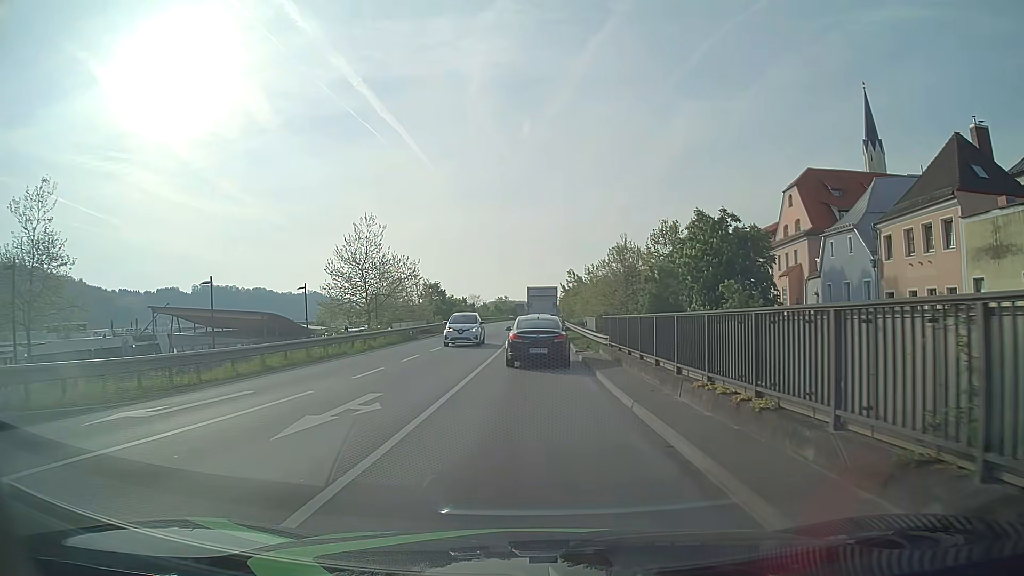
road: primary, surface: asphalt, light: Day
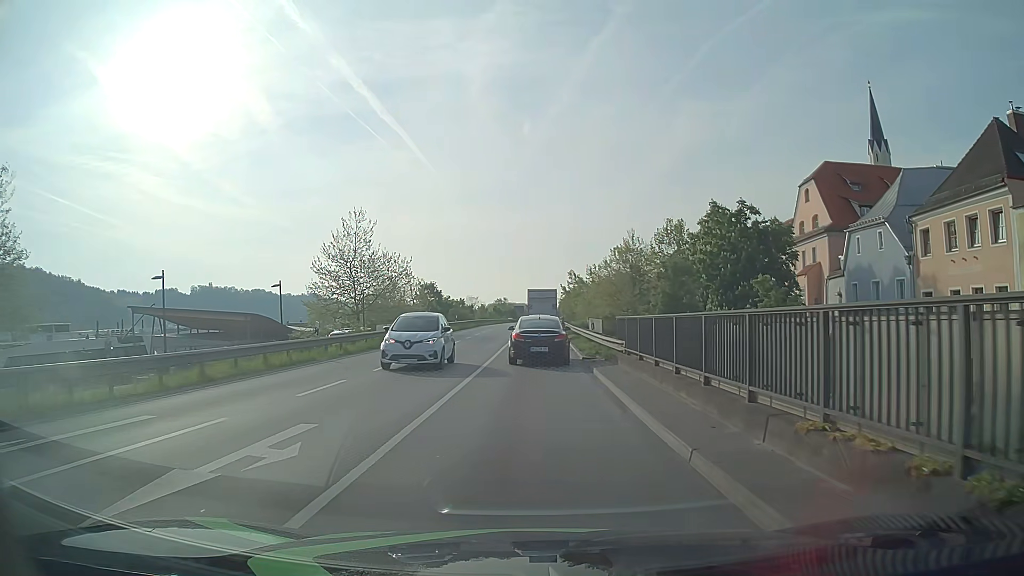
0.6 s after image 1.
(0.0, +4.0) m; 0°
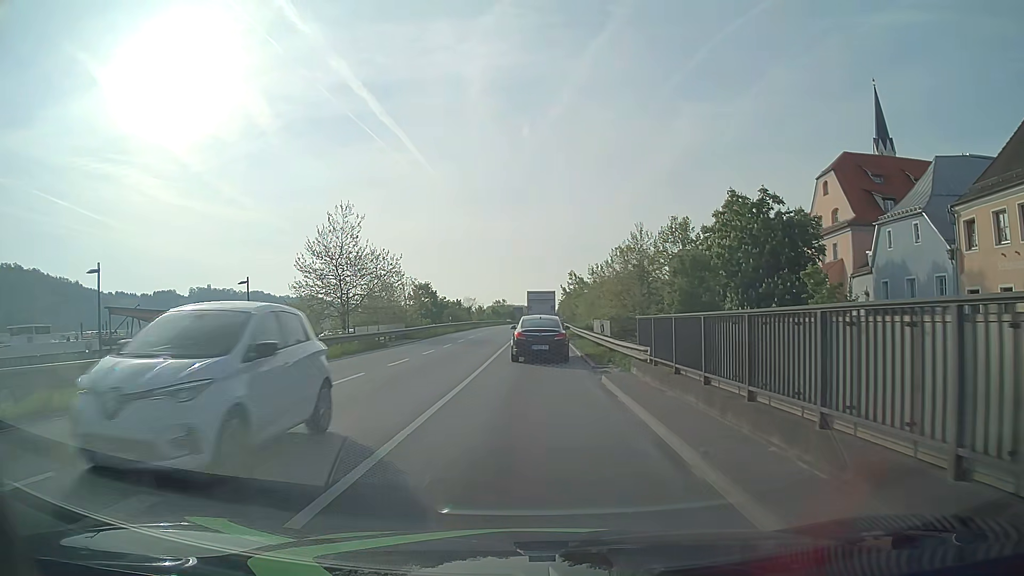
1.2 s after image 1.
(0.0, +4.1) m; 0°
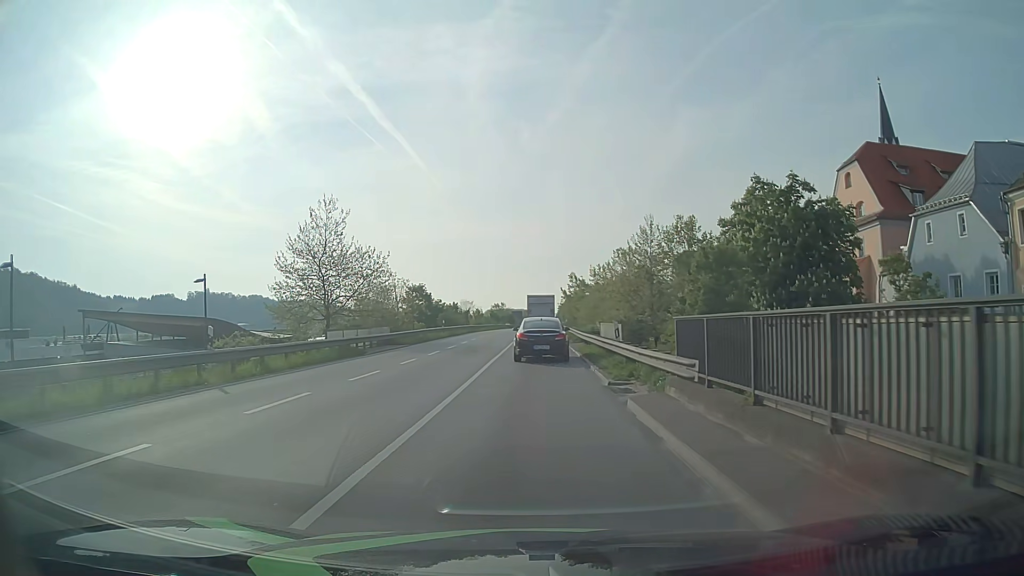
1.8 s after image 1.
(0.0, +4.4) m; 0°
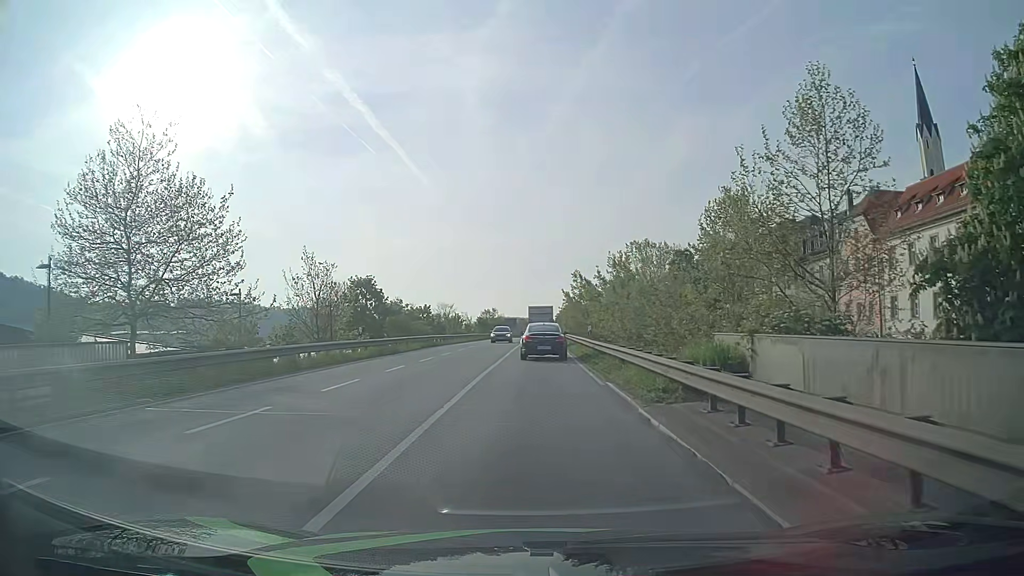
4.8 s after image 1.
(-0.1, +26.1) m; 0°
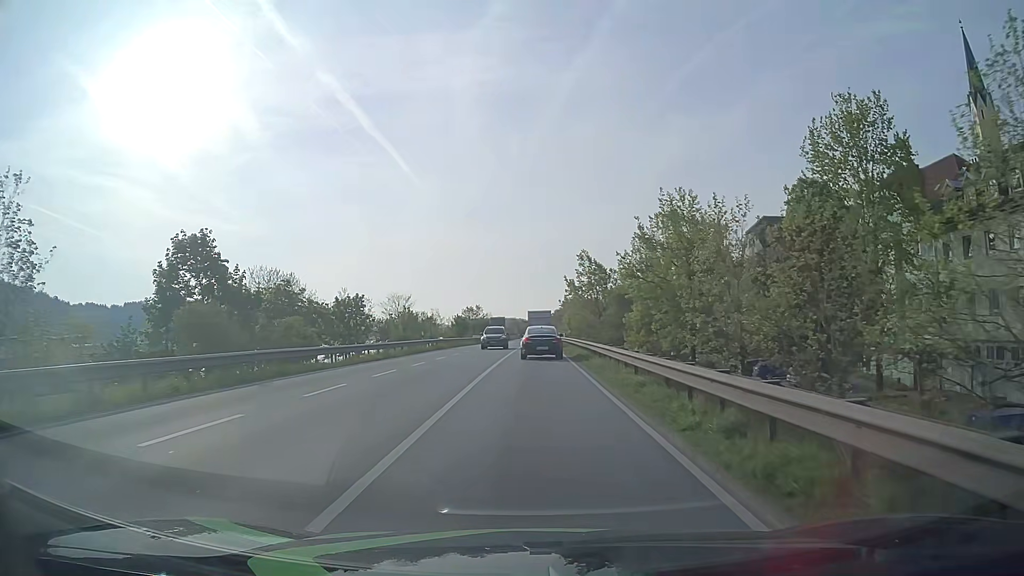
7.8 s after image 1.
(+0.2, +31.1) m; +1°
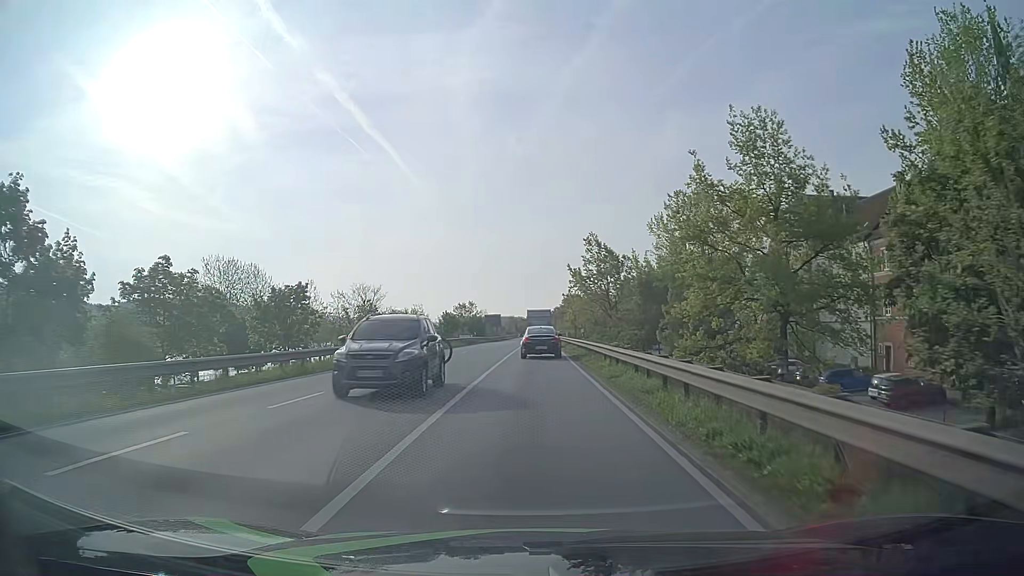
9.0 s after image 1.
(0.0, +13.8) m; 0°
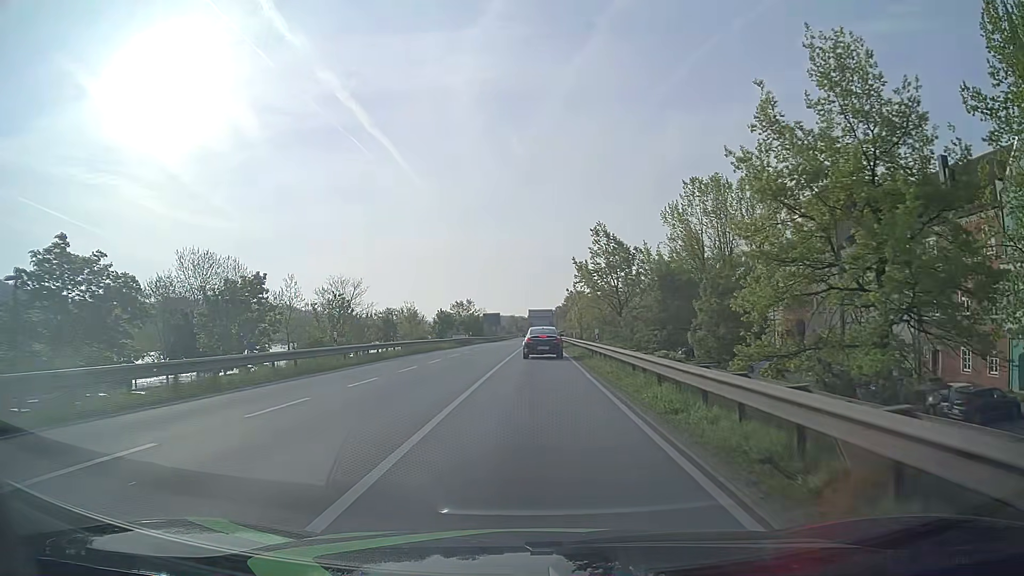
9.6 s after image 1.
(0.0, +7.0) m; 0°
(0, +10) (0, +20) (0, +30) (0, +40) (0, +50) (+1, +60) (+1, +70) (+1, +80) (+1, +90) (+1, +100) m
